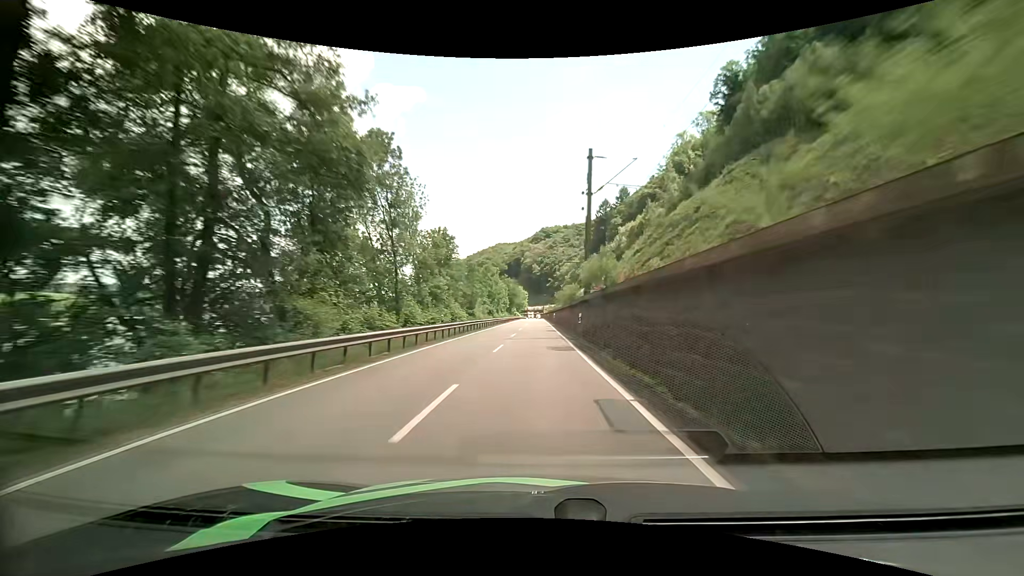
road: primary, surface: asphalt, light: Day
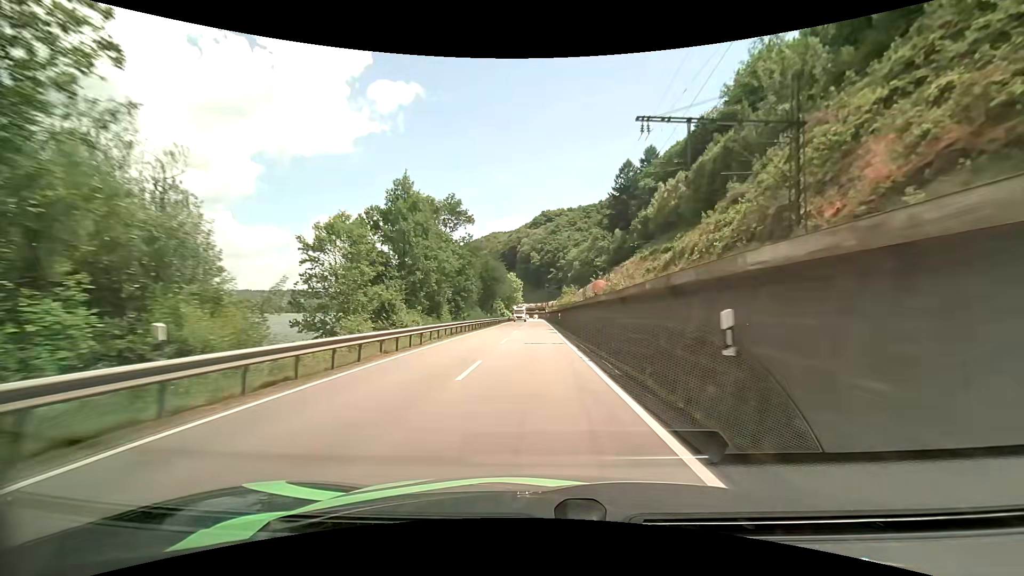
(+0.2, +66.6) m; 0°
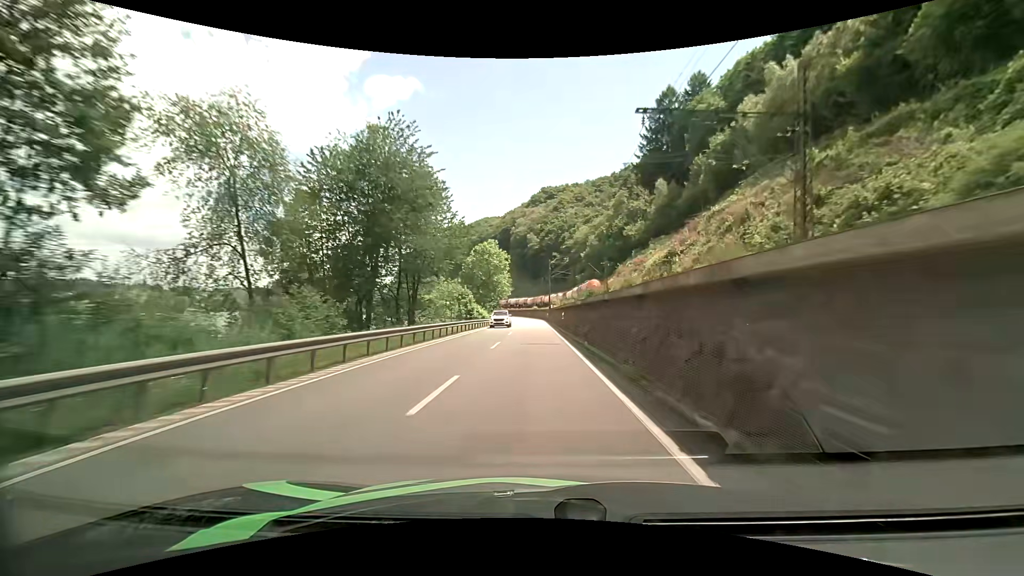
(+0.1, +63.1) m; 0°
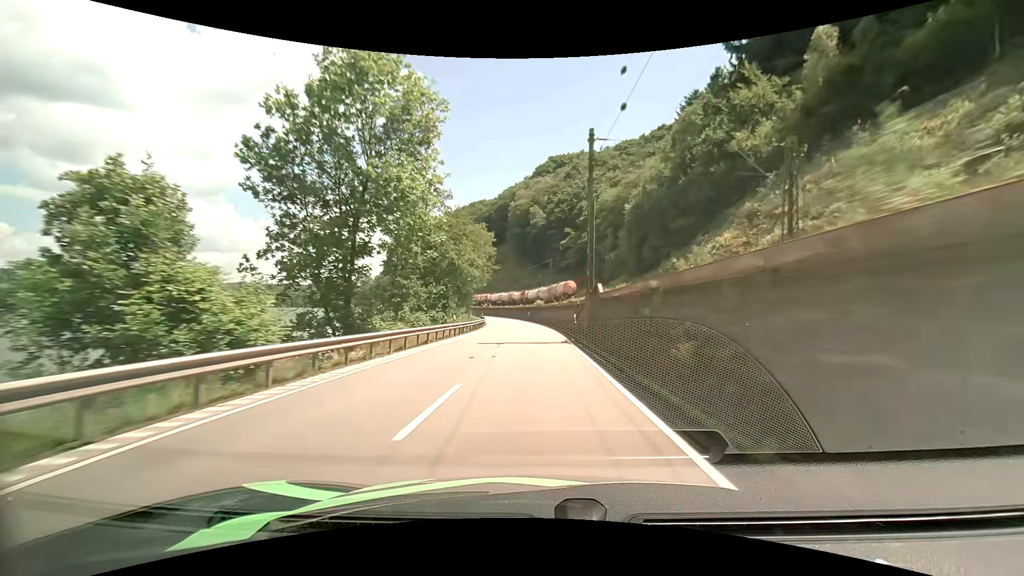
(-0.4, +60.6) m; 0°
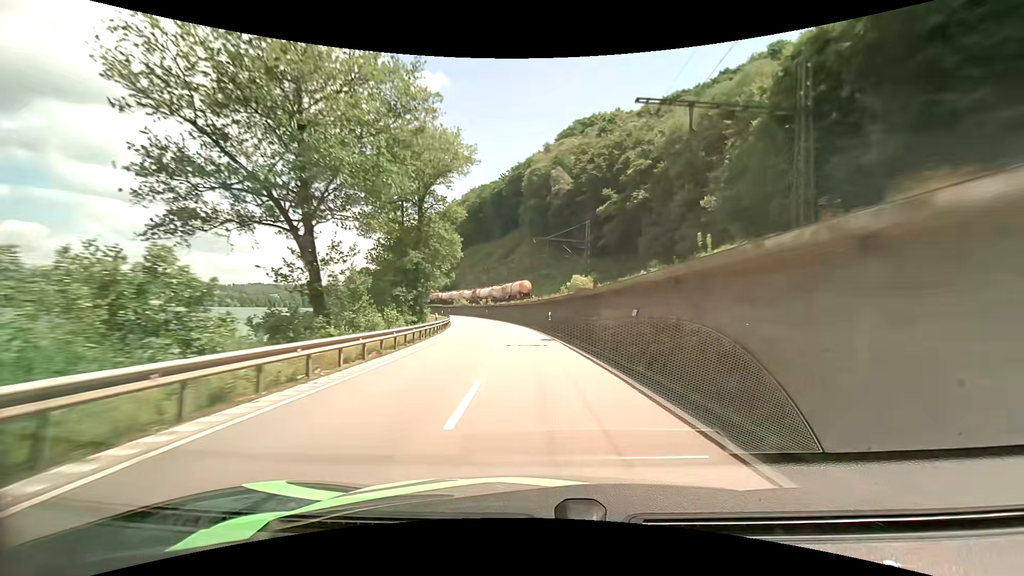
(-0.8, +47.3) m; -2°
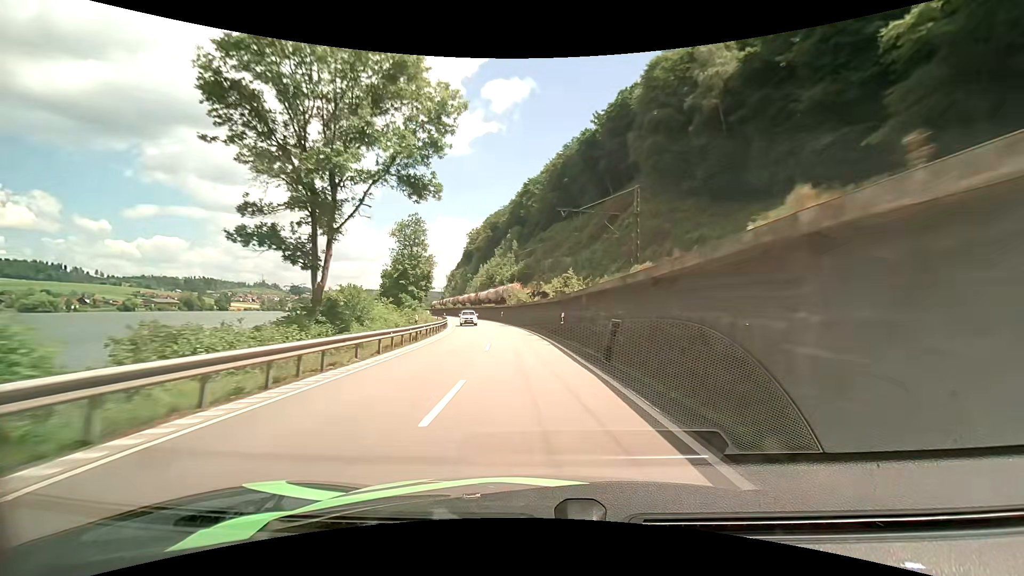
(-5.2, +59.5) m; -10°
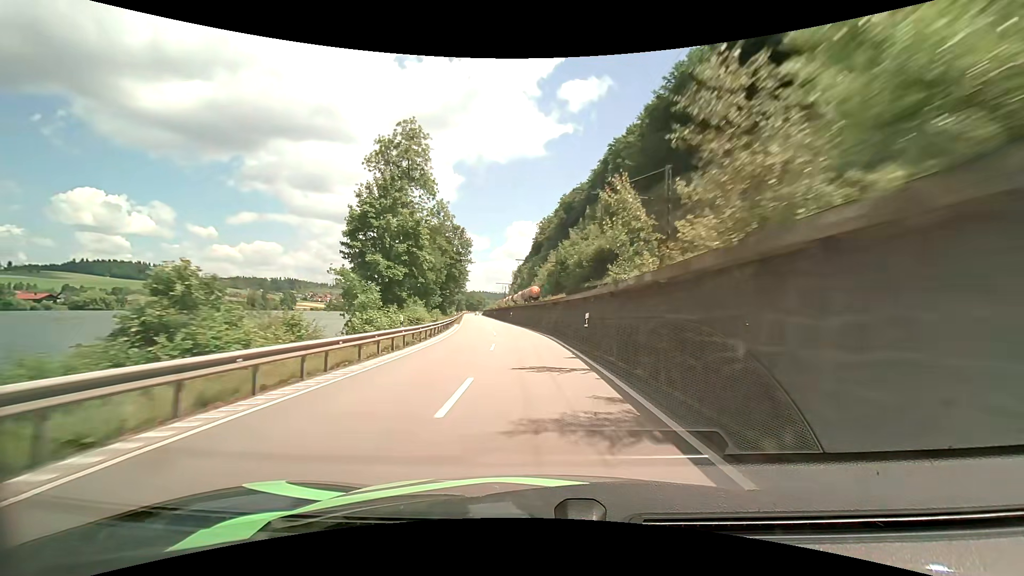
(-3.8, +47.5) m; -9°
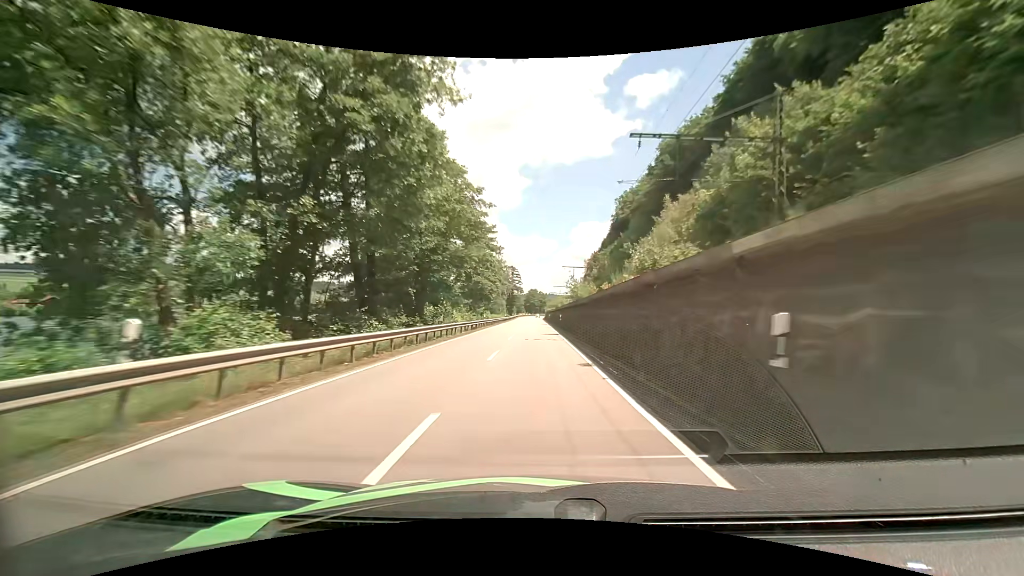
(-5.3, +63.7) m; -8°
(0, +10) (0, +20) (0, +30) (0, +40) (-1, +50) (-1, +60) (-1, +70) (-1, +80) (-1, +90) (-1, +100) m
